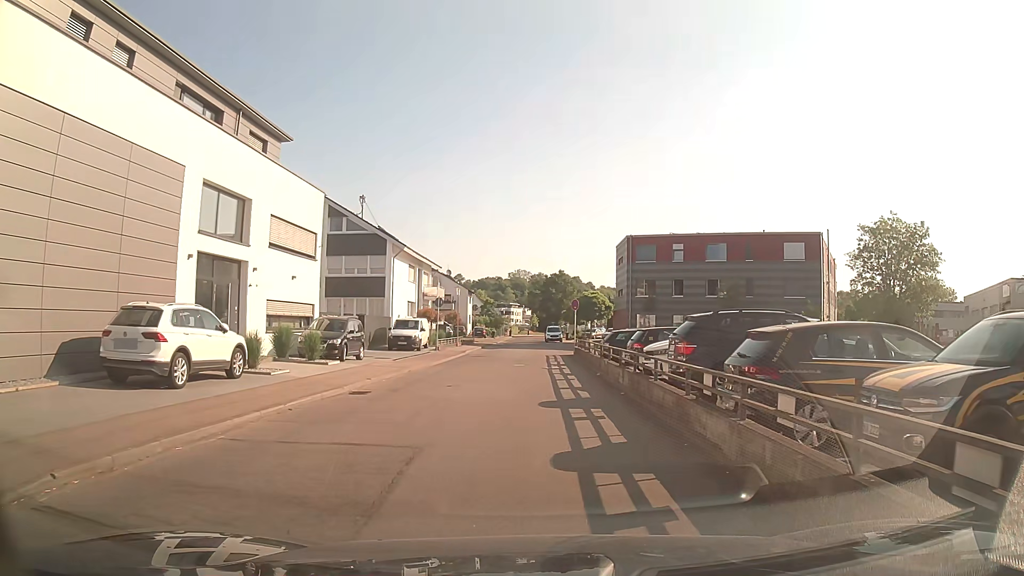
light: Day
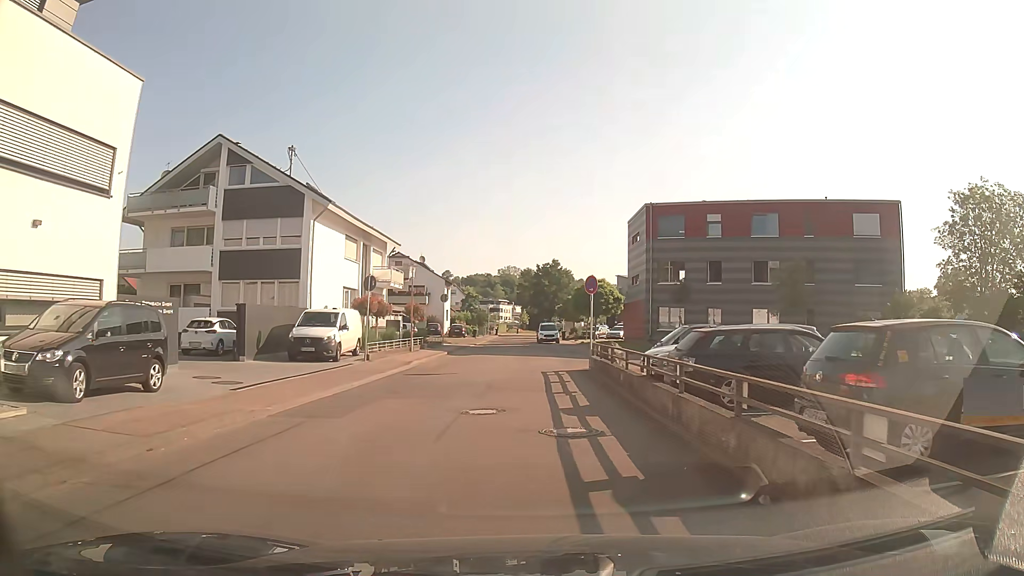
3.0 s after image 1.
(-0.1, +15.2) m; +1°
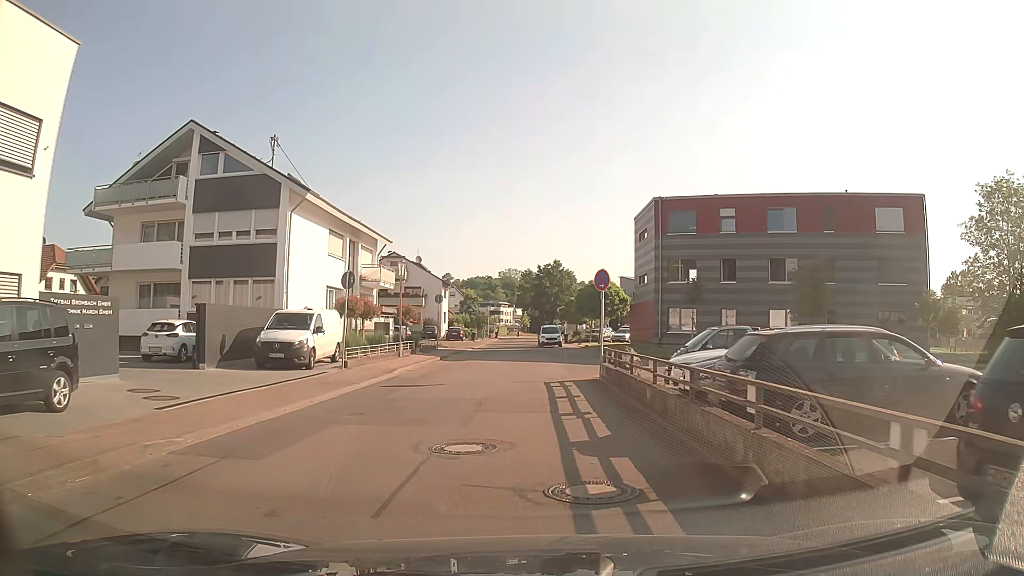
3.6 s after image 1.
(0.0, +3.1) m; -1°
